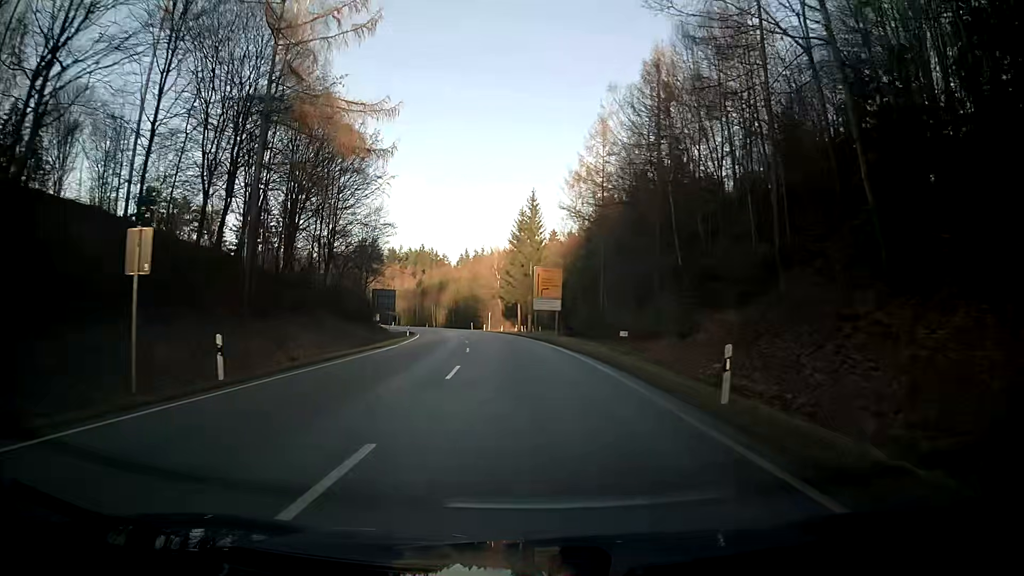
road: secondary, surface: asphalt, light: Day
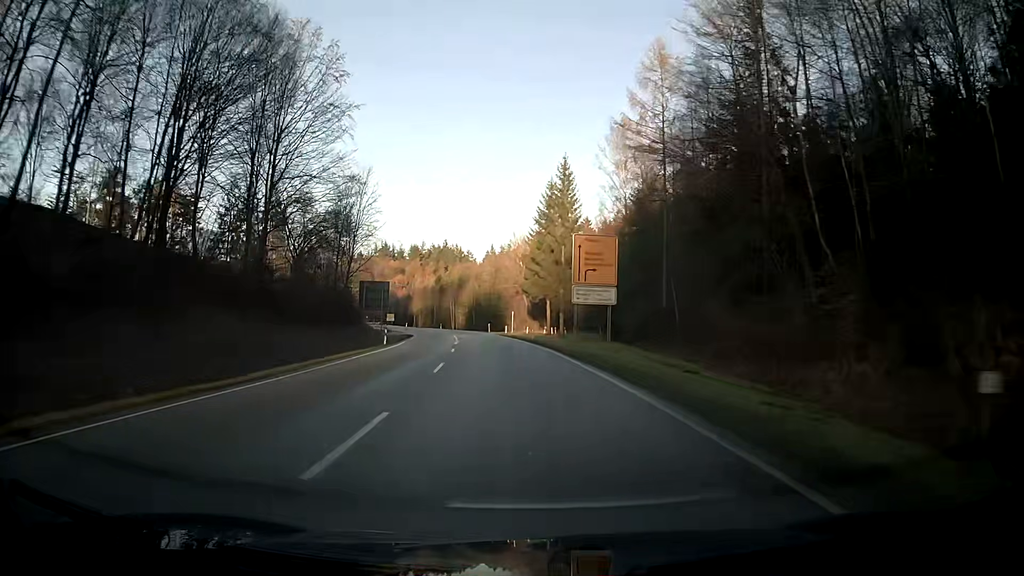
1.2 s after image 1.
(-0.3, +21.6) m; -2°
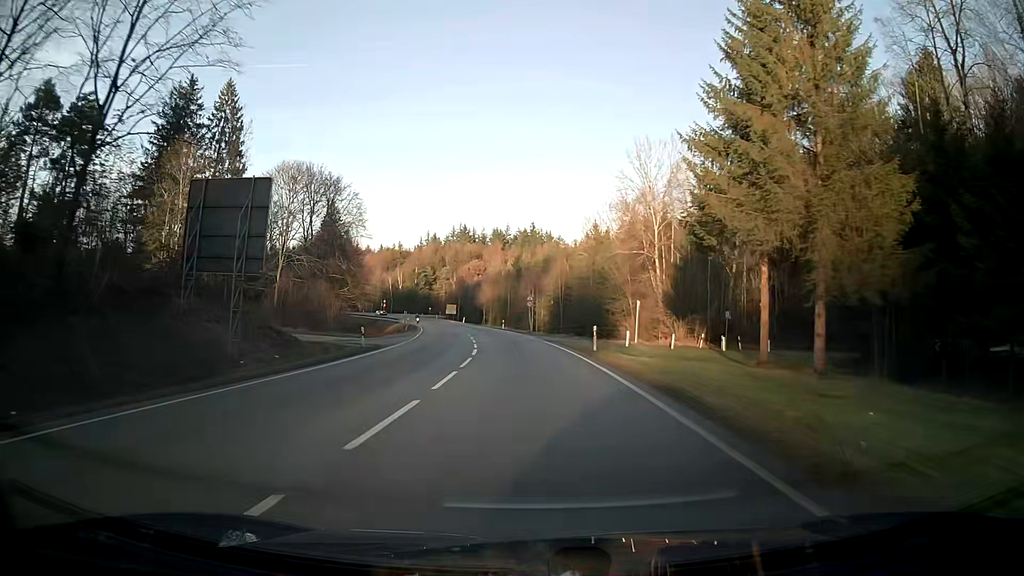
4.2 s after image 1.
(-3.4, +53.9) m; -7°
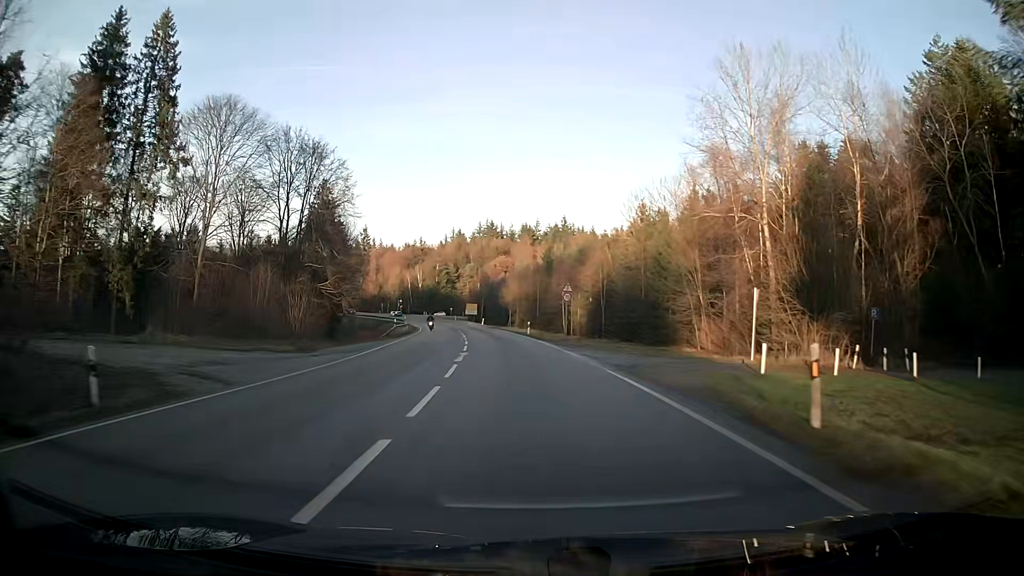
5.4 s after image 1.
(-0.6, +21.7) m; -3°
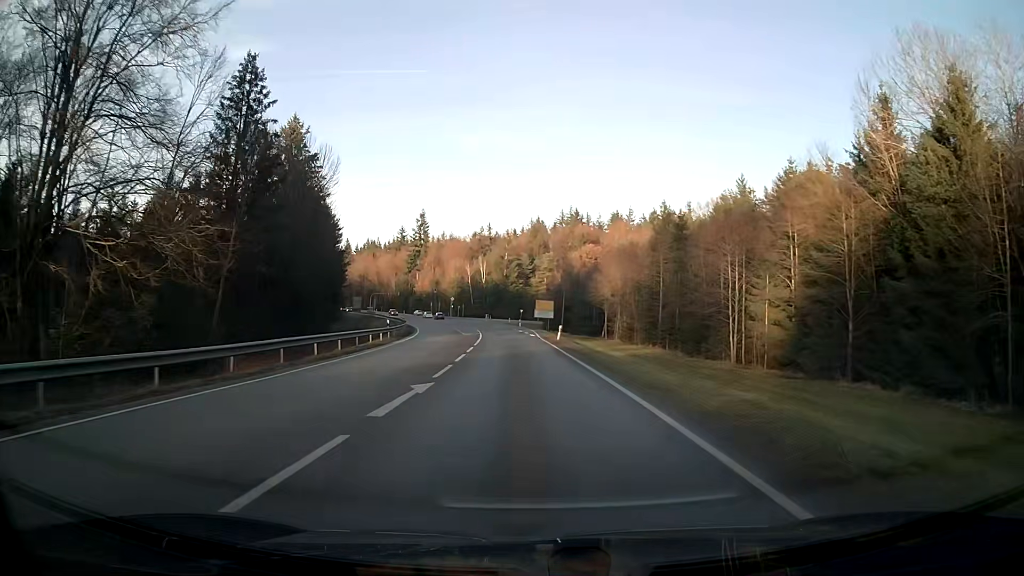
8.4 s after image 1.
(-3.4, +53.9) m; -7°
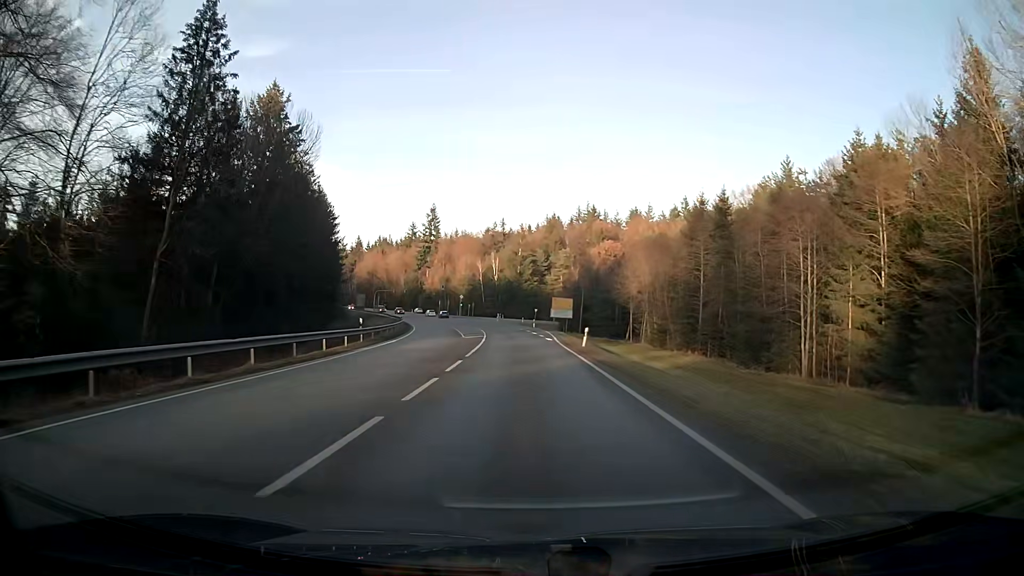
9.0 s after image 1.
(-0.1, +10.8) m; -1°
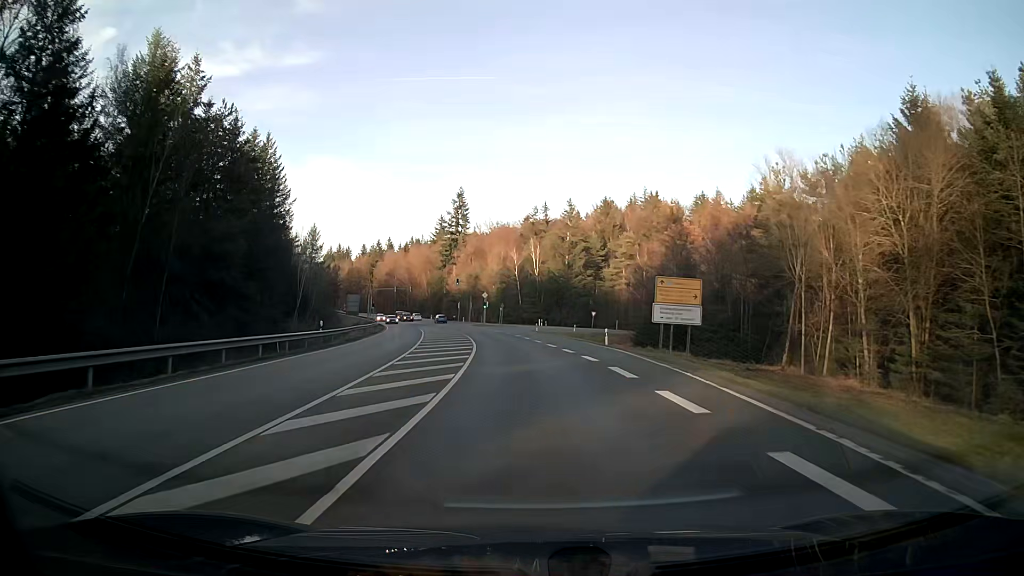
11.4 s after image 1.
(-1.4, +43.2) m; -4°
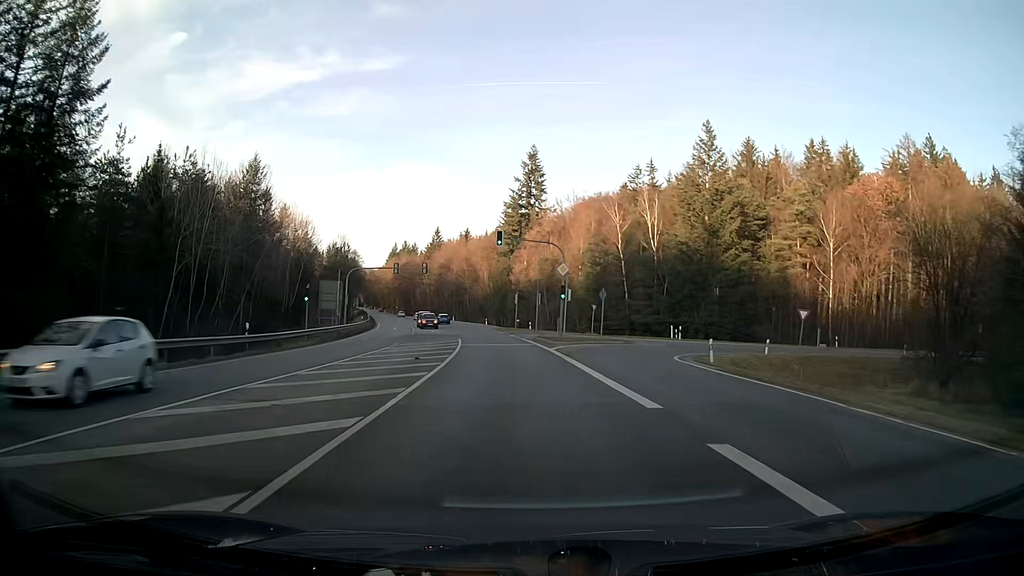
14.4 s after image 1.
(-3.3, +53.8) m; -7°
